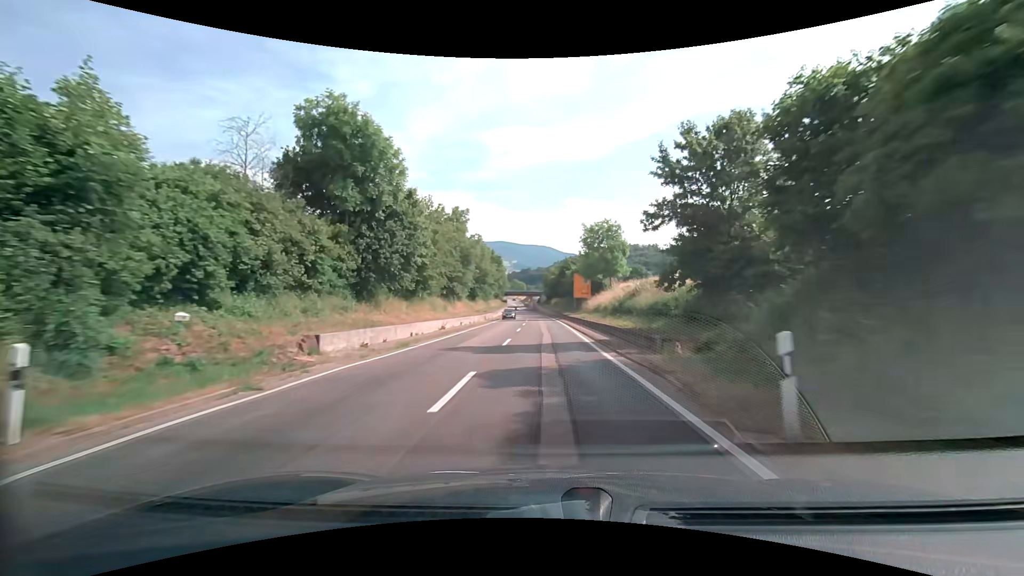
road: secondary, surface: asphalt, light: Day
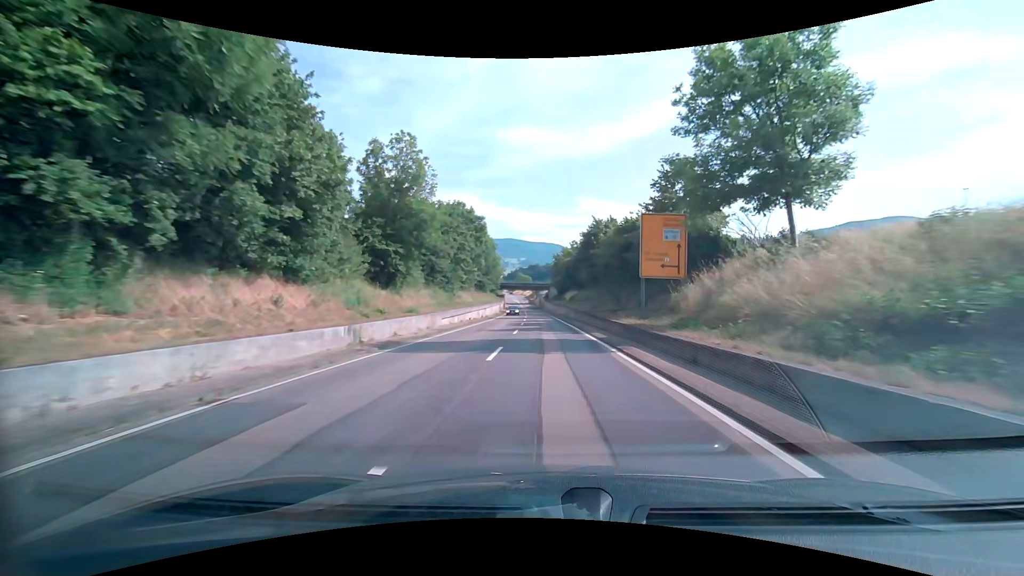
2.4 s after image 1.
(0.0, +42.2) m; 0°
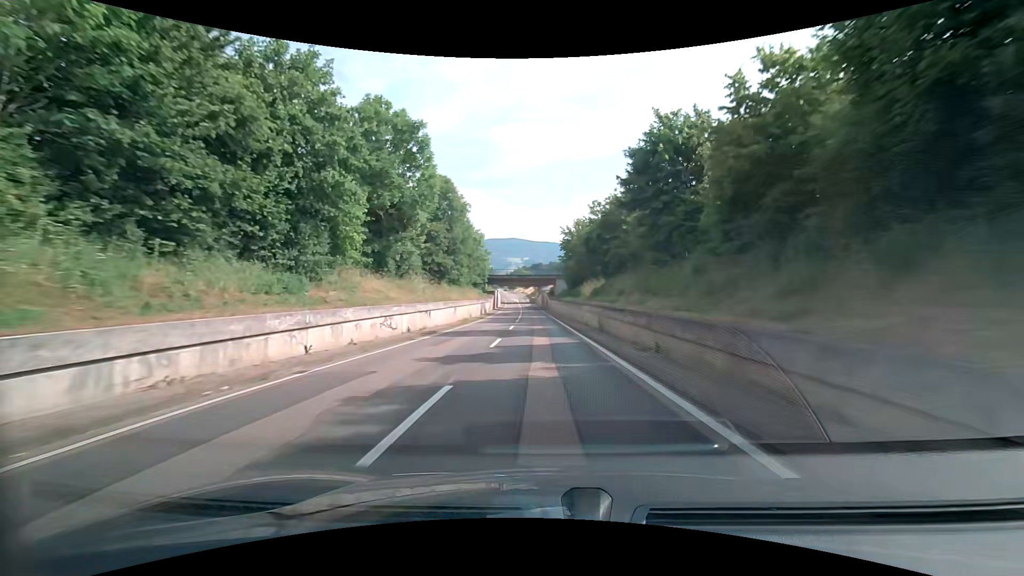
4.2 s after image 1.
(+0.1, +31.7) m; 0°
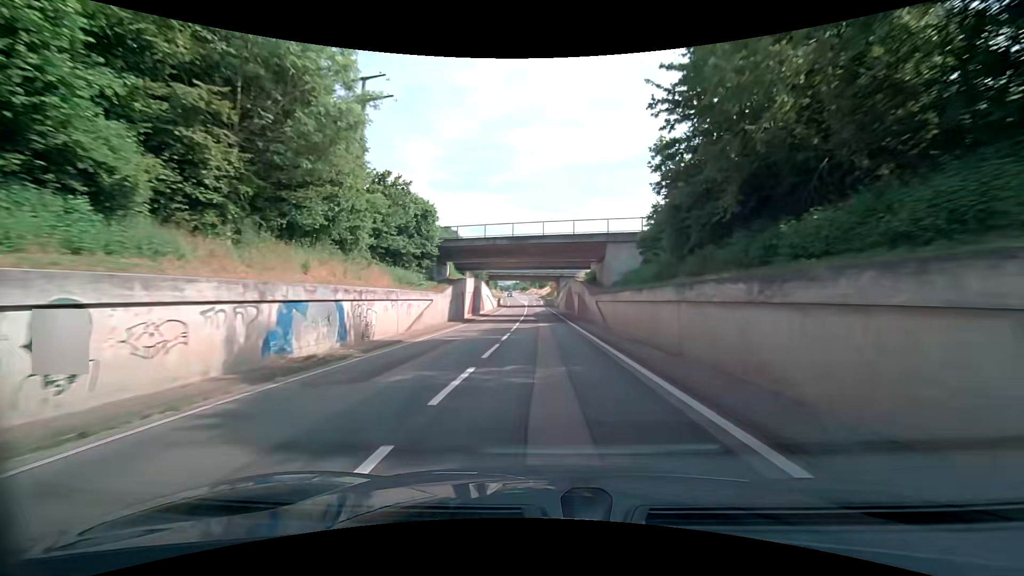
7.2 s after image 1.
(-0.9, +51.9) m; -2°
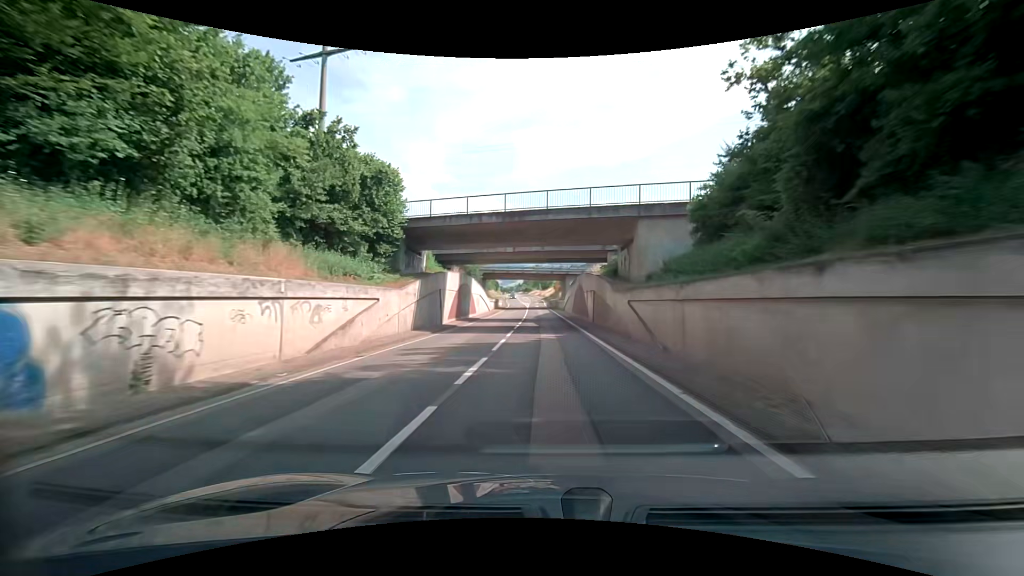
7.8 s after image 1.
(0.0, +10.2) m; 0°
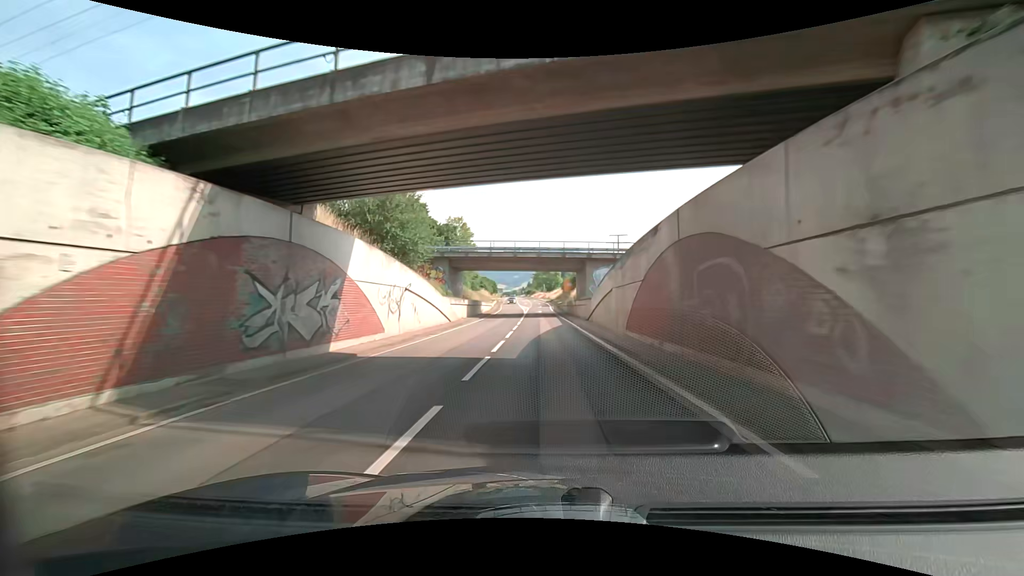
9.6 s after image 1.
(-0.2, +30.0) m; -1°
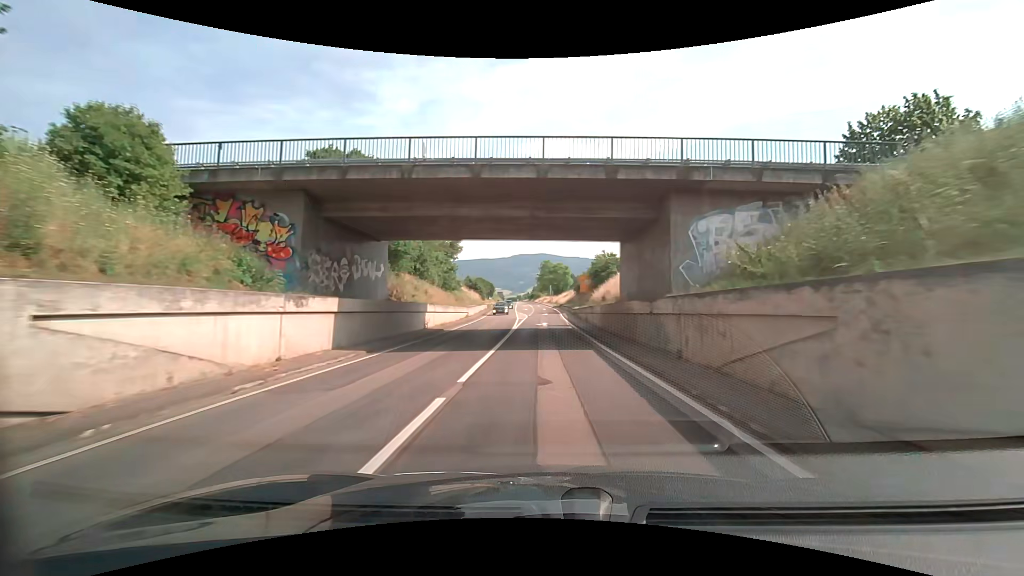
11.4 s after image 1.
(-0.7, +29.2) m; 0°
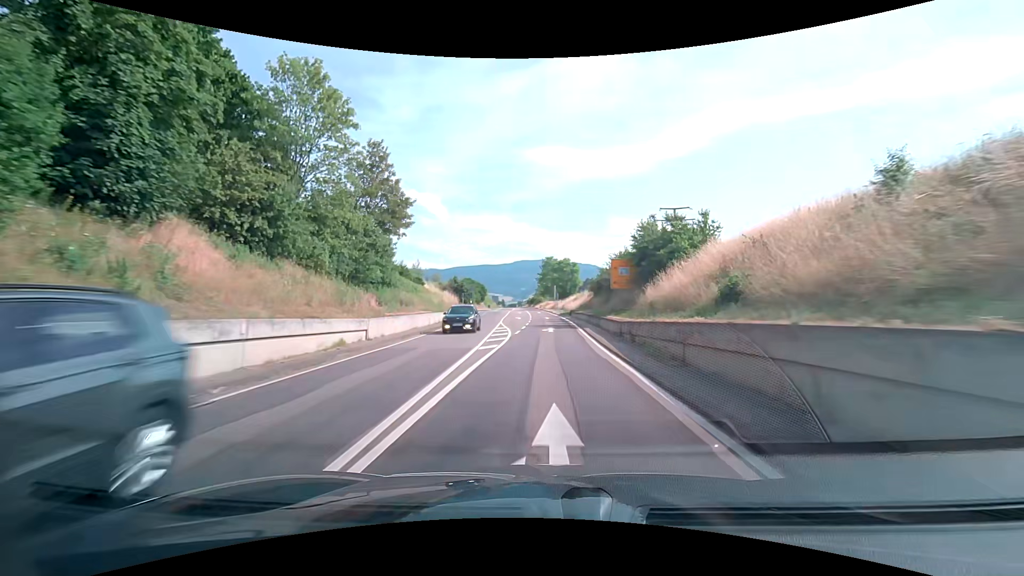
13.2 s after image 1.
(0.0, +28.6) m; -1°
(0, +10) (0, +20) (0, +30) (+1, +40) (+1, +50) (0, +60) (0, +70) (0, +80) (-1, +90) (-2, +100) m
